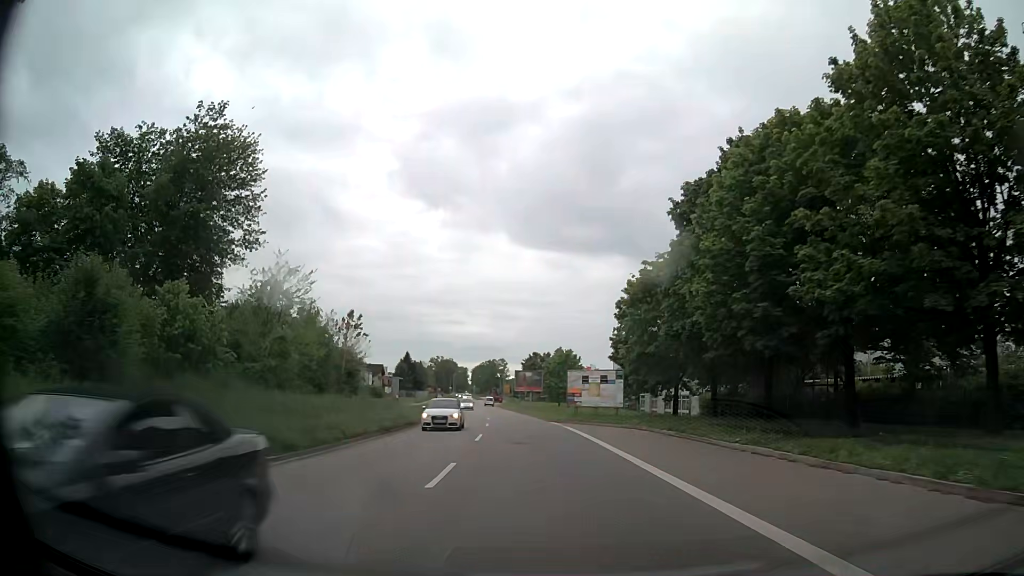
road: secondary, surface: asphalt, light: Day
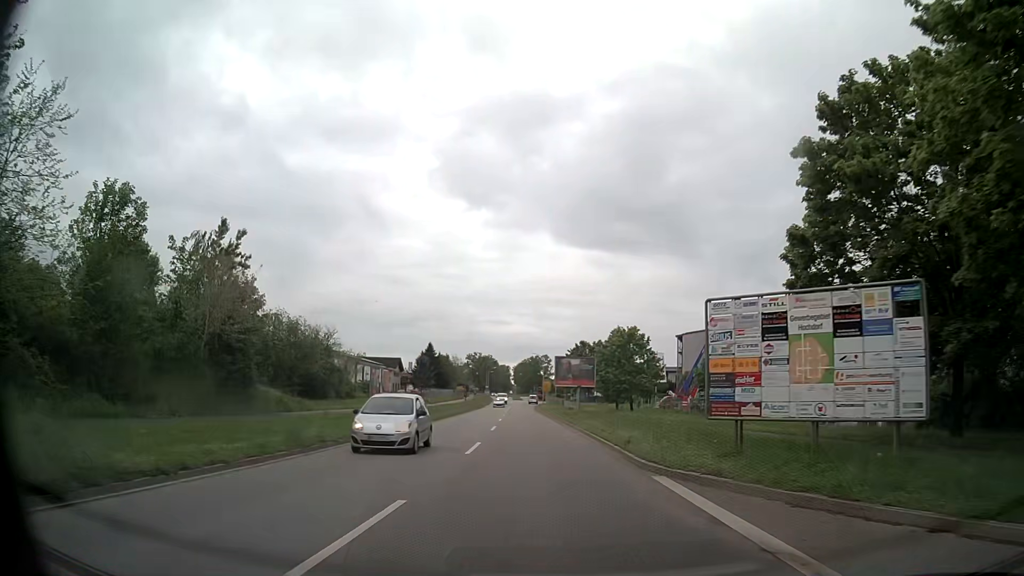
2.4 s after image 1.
(-1.1, +29.6) m; -4°
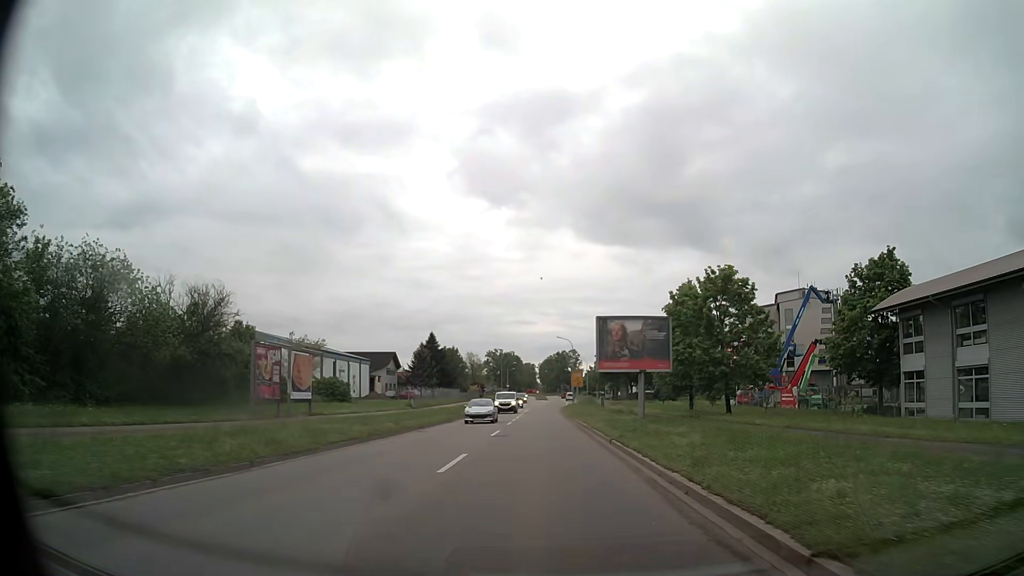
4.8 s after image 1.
(-0.6, +28.9) m; -2°
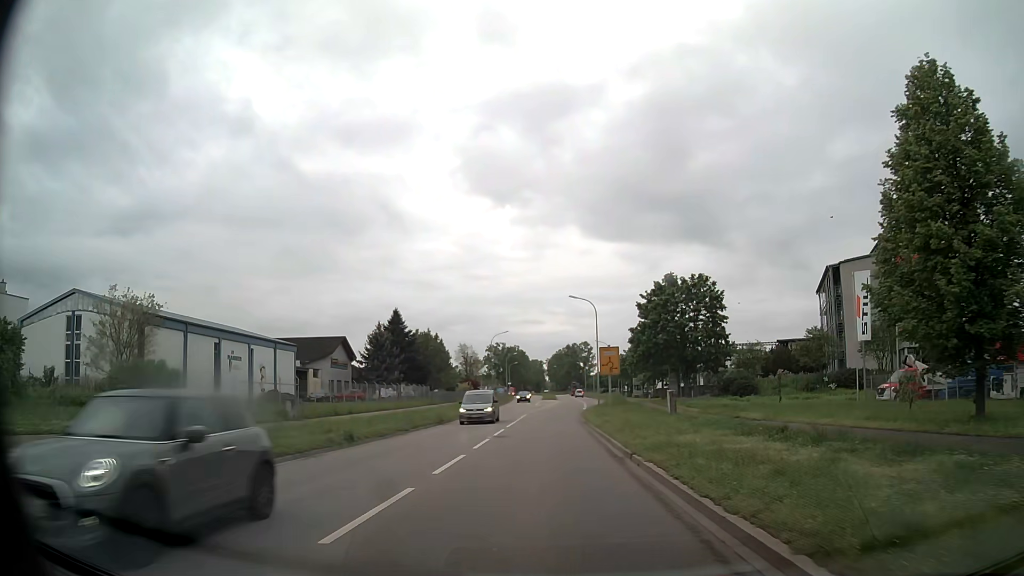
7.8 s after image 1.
(-0.2, +34.9) m; 0°
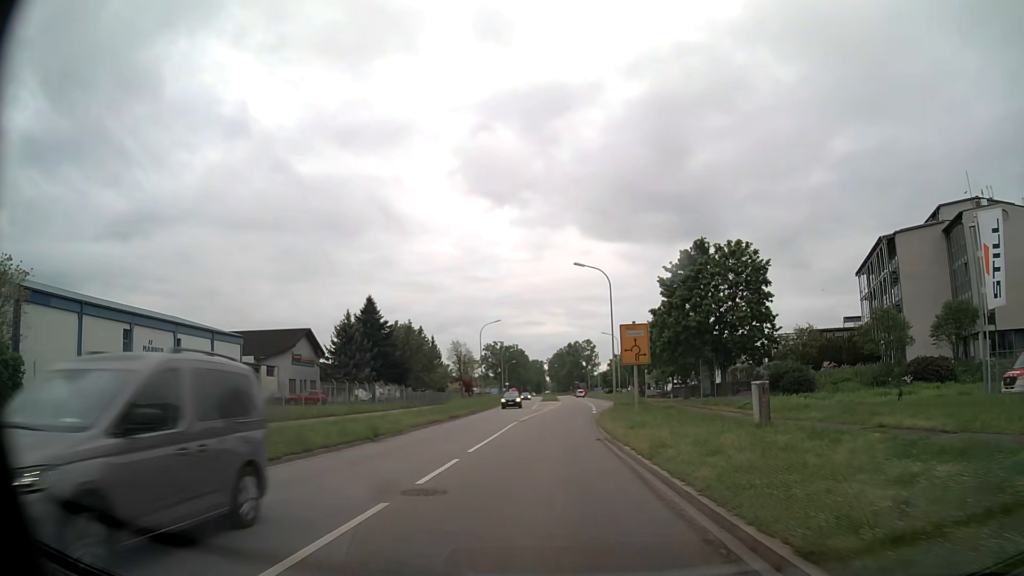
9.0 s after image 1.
(-0.1, +13.6) m; 0°
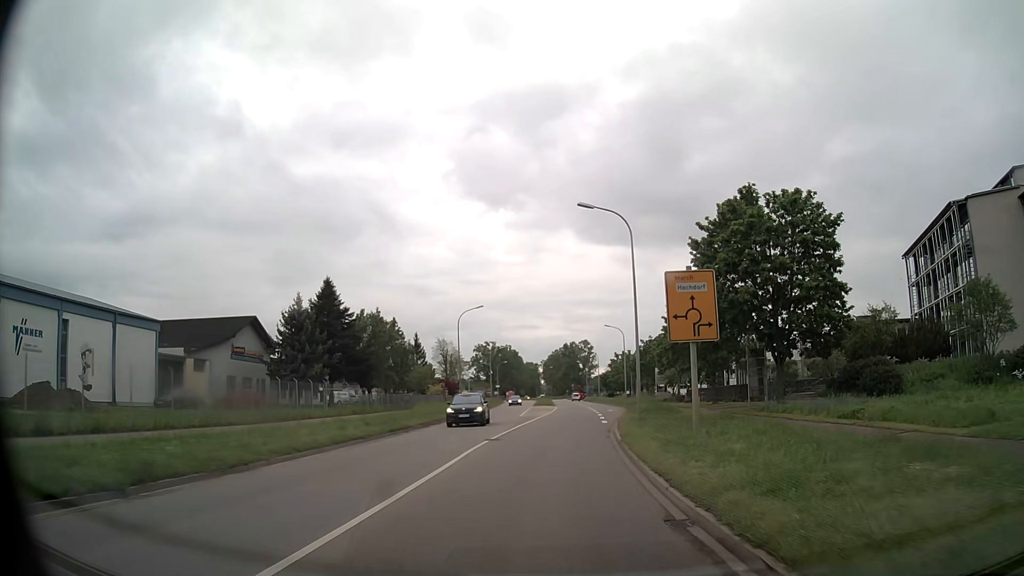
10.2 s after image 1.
(0.0, +13.7) m; 0°
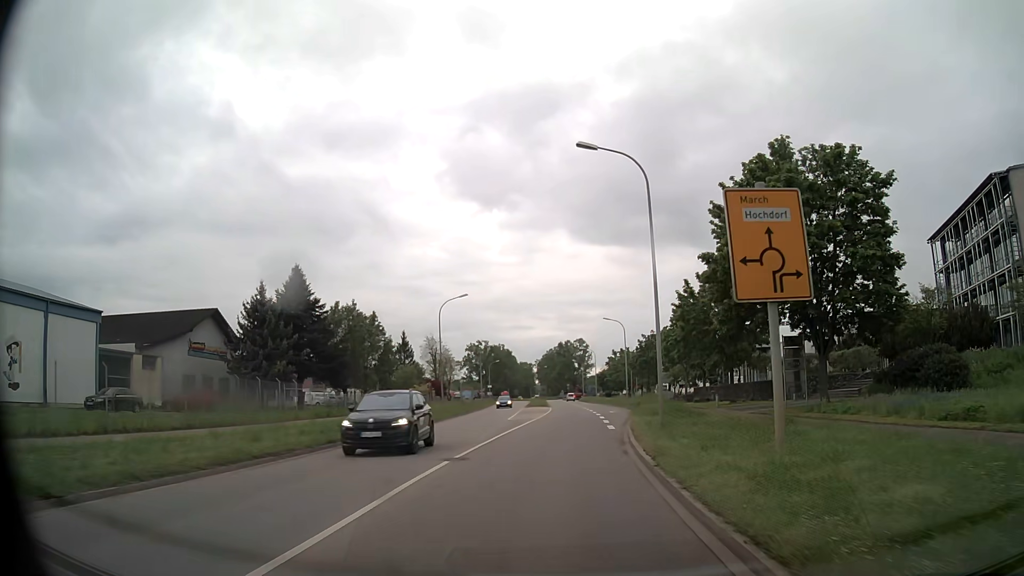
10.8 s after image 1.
(0.0, +6.9) m; +1°
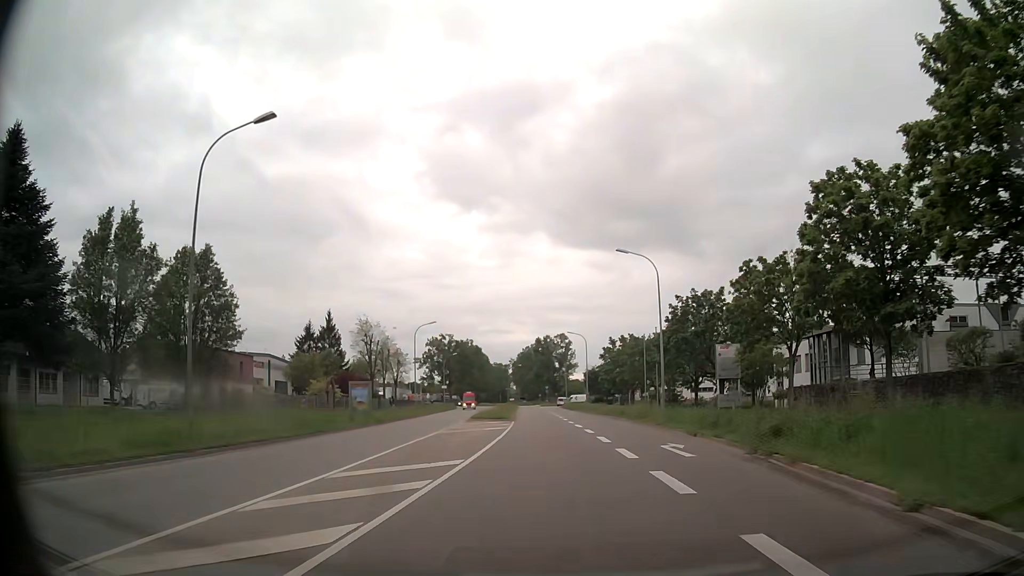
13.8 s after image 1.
(+0.7, +35.0) m; +2°
